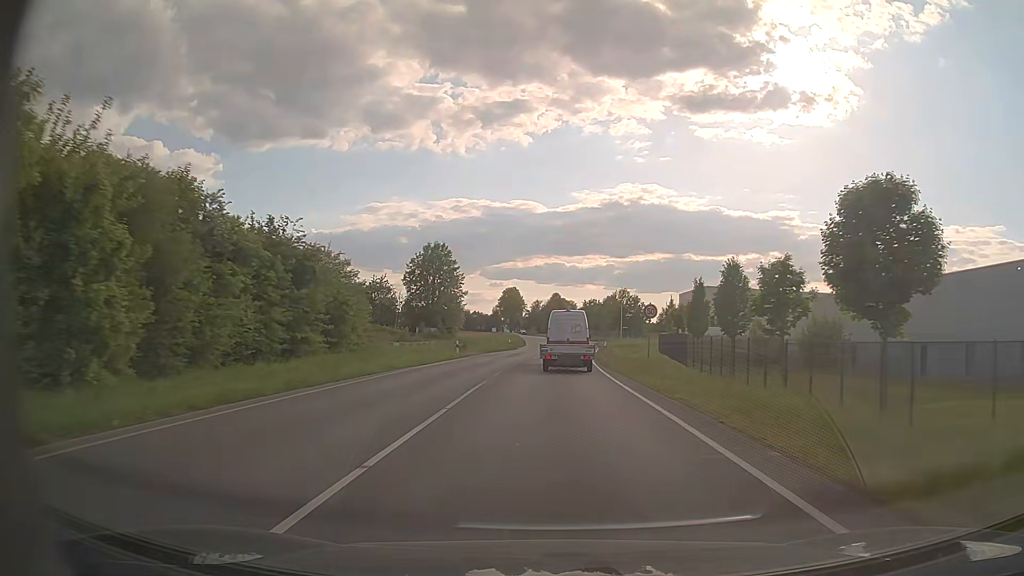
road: secondary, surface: asphalt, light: Day
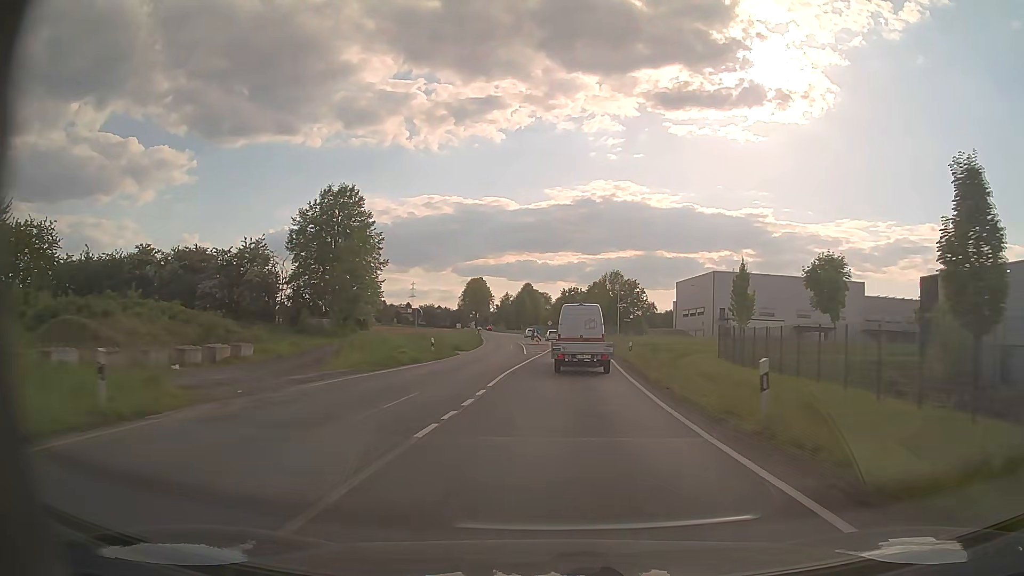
(+0.5, +36.5) m; +2°
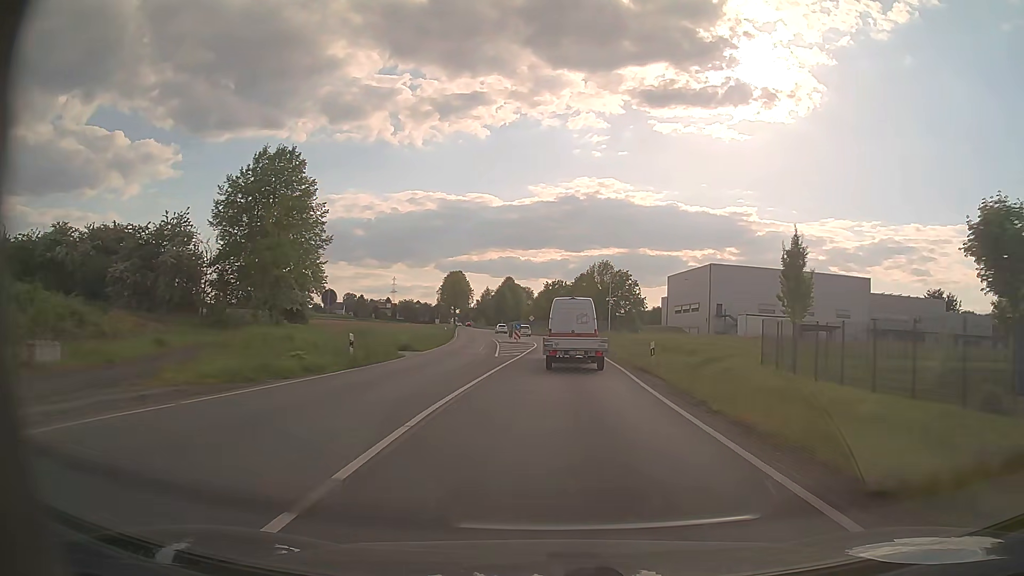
(+0.1, +11.9) m; +1°
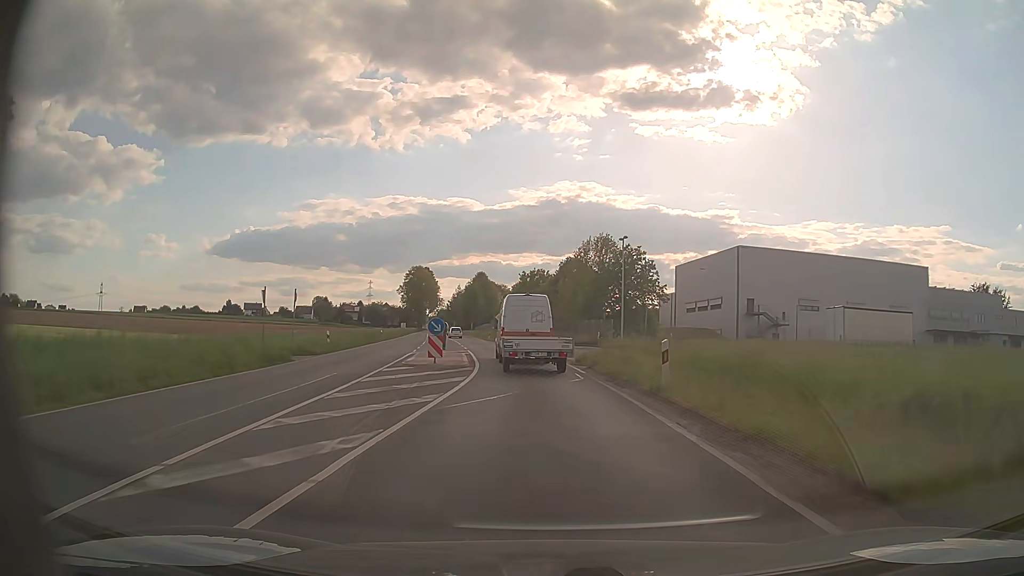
(+0.8, +33.2) m; +2°
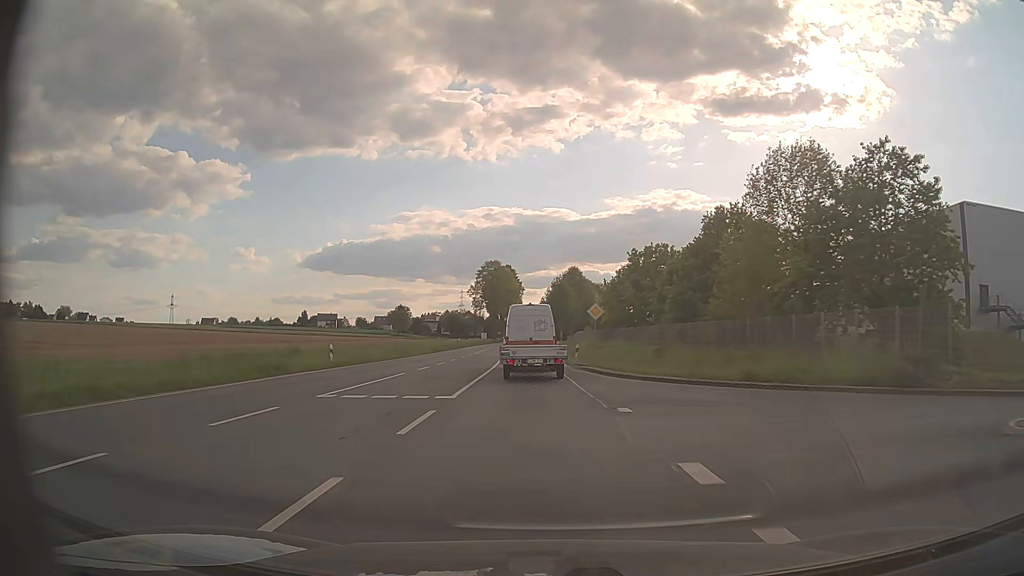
(-2.4, +41.1) m; -8°
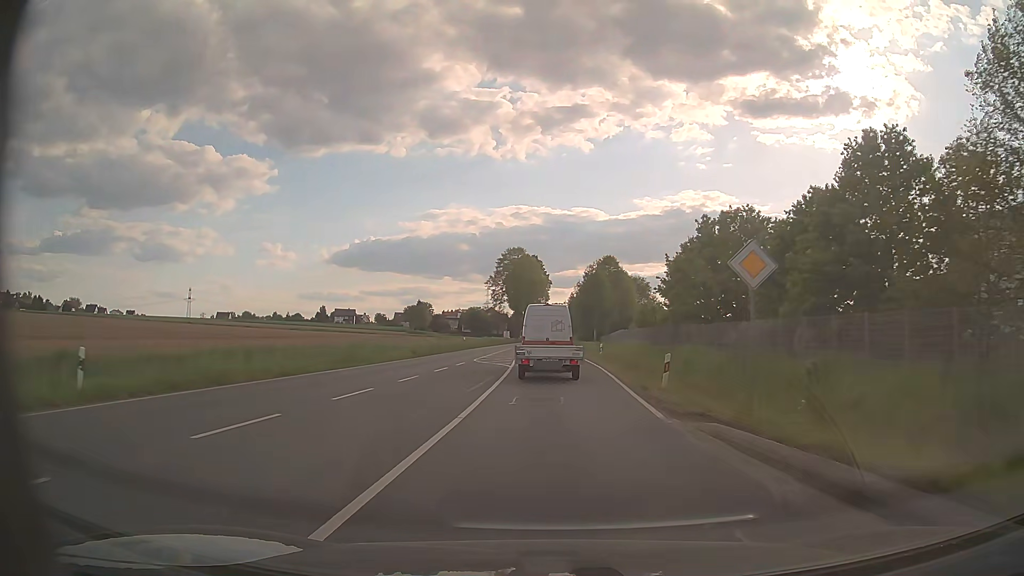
(-0.5, +20.9) m; -2°
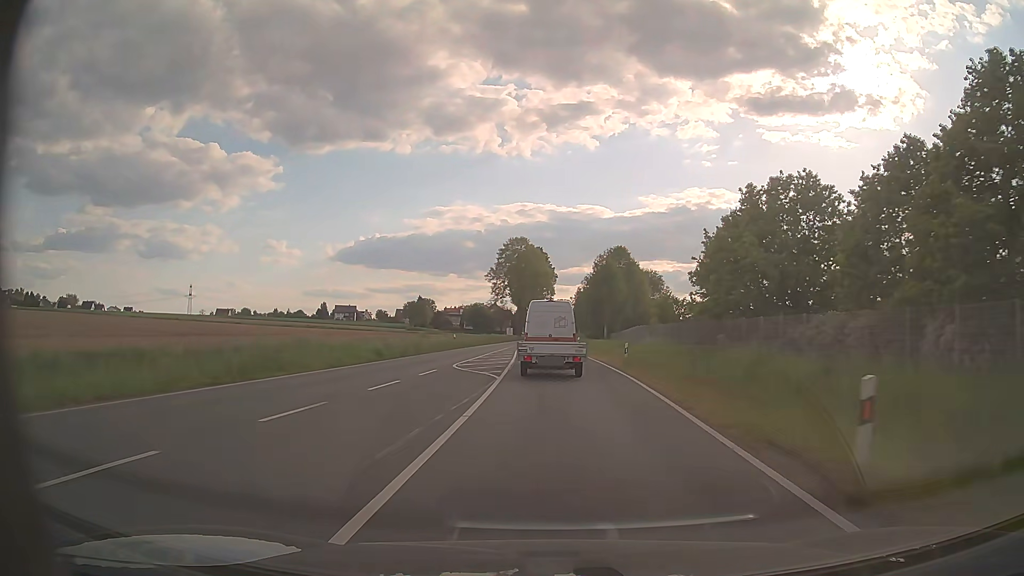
(-0.1, +10.4) m; 0°
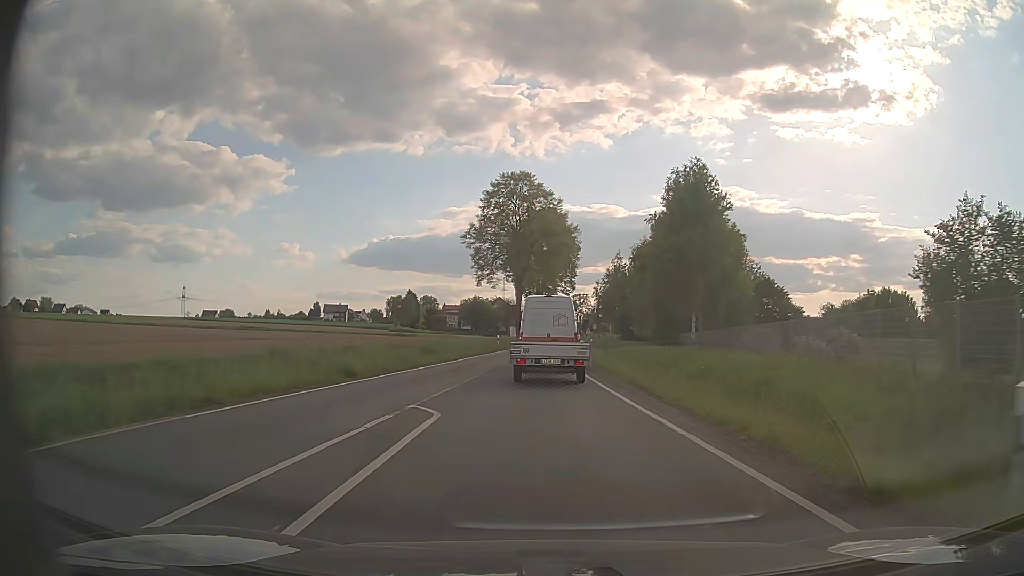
(-0.7, +50.9) m; -2°
(0, +10) (0, +20) (0, +30) (0, +40) (+1, +50) (+1, +60) (+2, +70) (+2, +80) (+3, +90) (+3, +100) m
